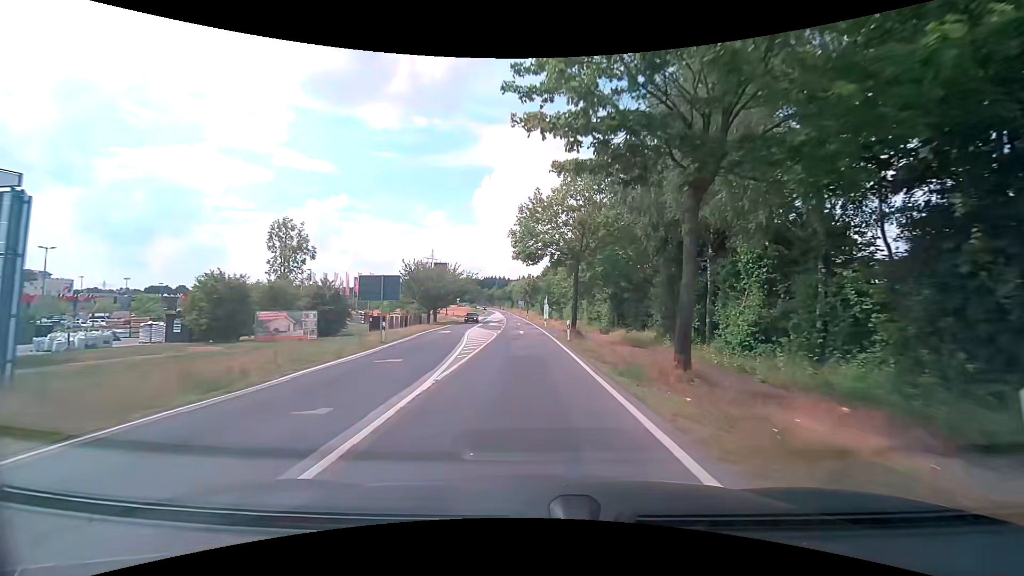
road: tertiary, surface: asphalt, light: Day
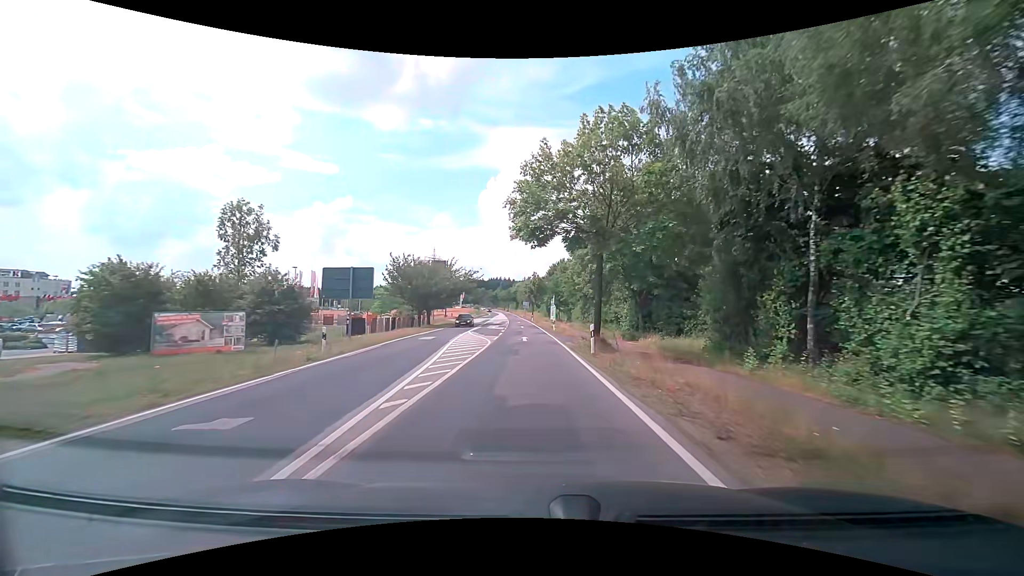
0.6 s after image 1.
(-0.1, +8.5) m; 0°
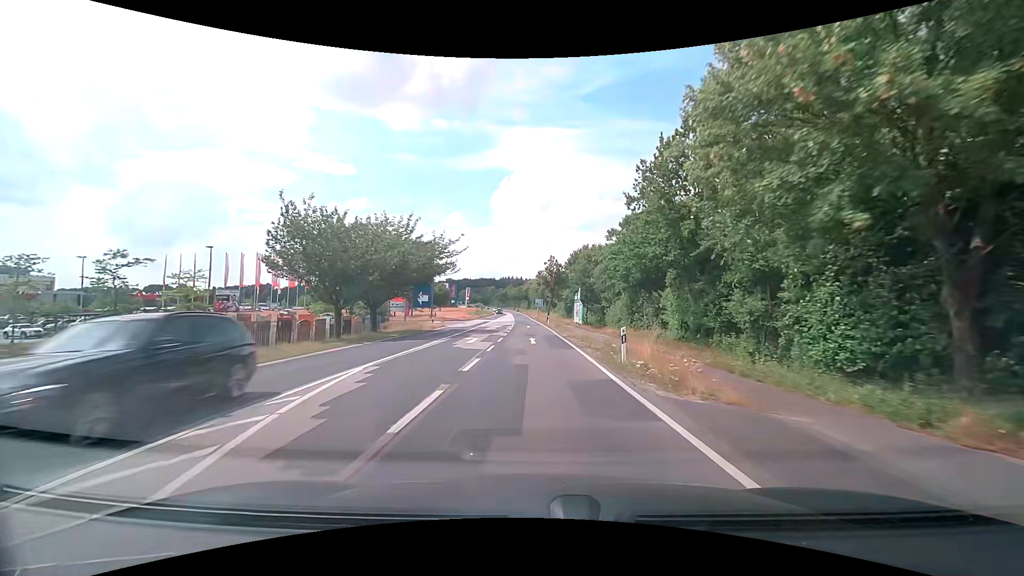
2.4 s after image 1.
(-0.5, +27.9) m; -1°
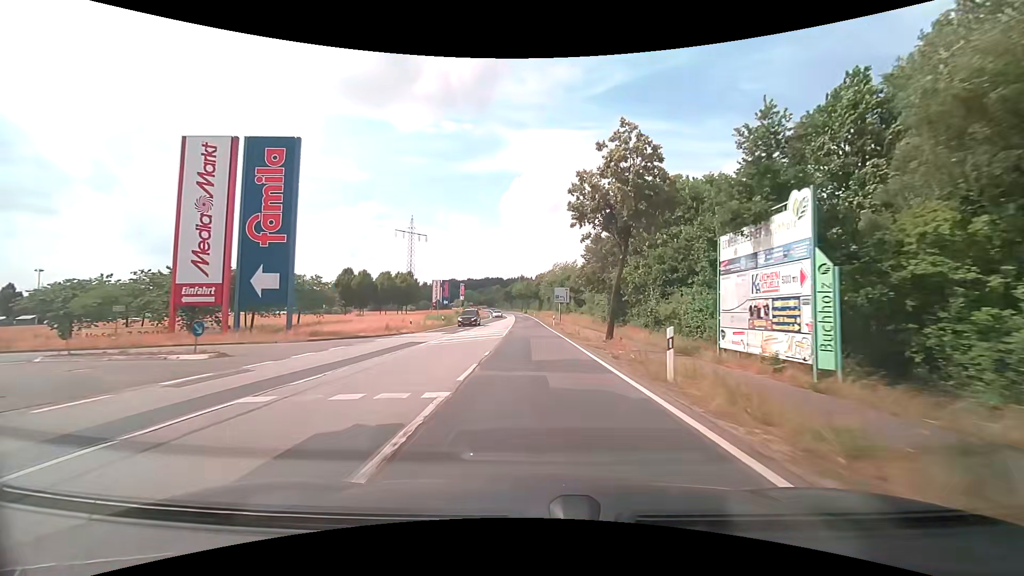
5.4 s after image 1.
(-0.8, +50.7) m; -1°
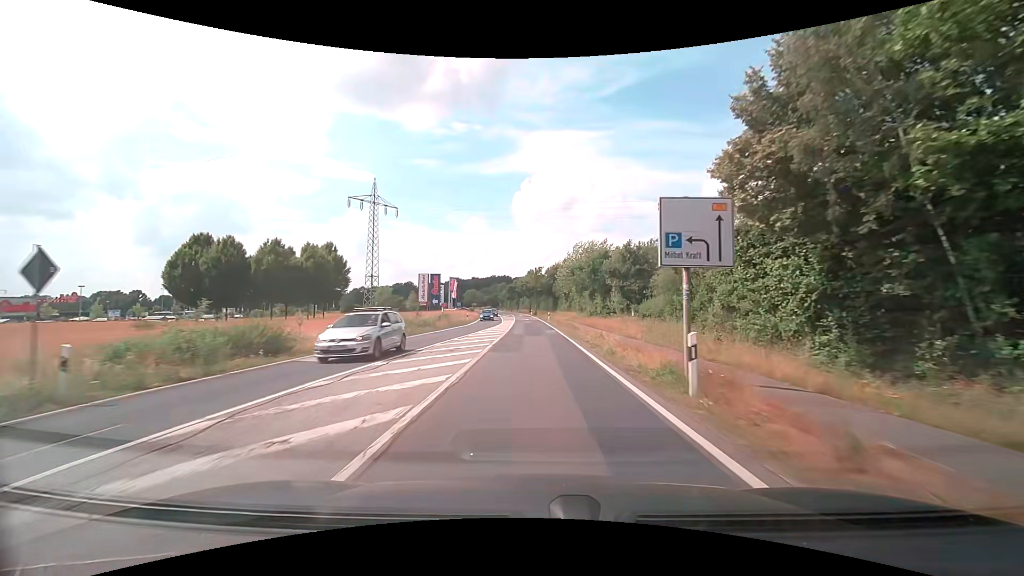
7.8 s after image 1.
(-0.5, +41.7) m; -1°
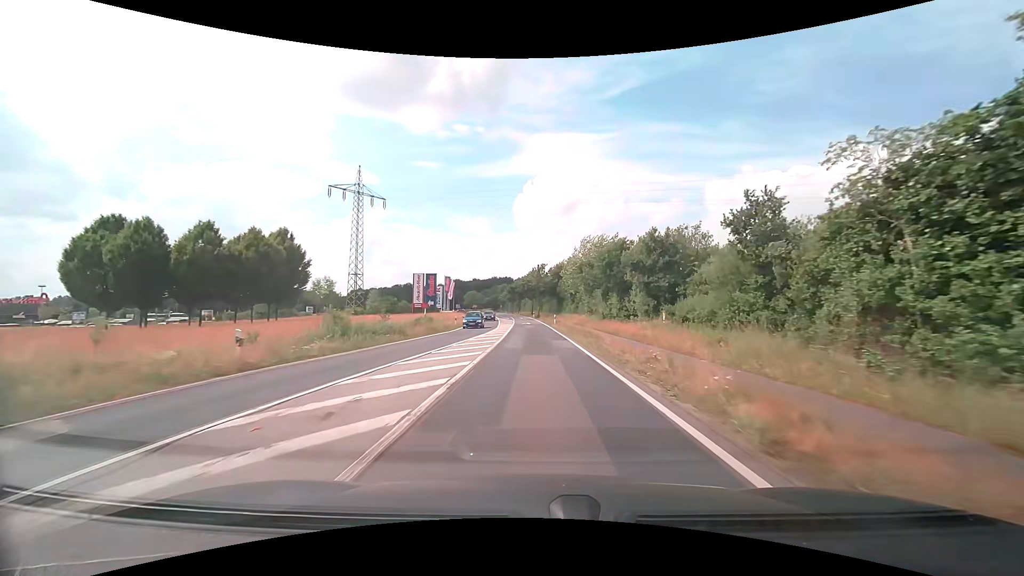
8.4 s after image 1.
(0.0, +10.5) m; 0°
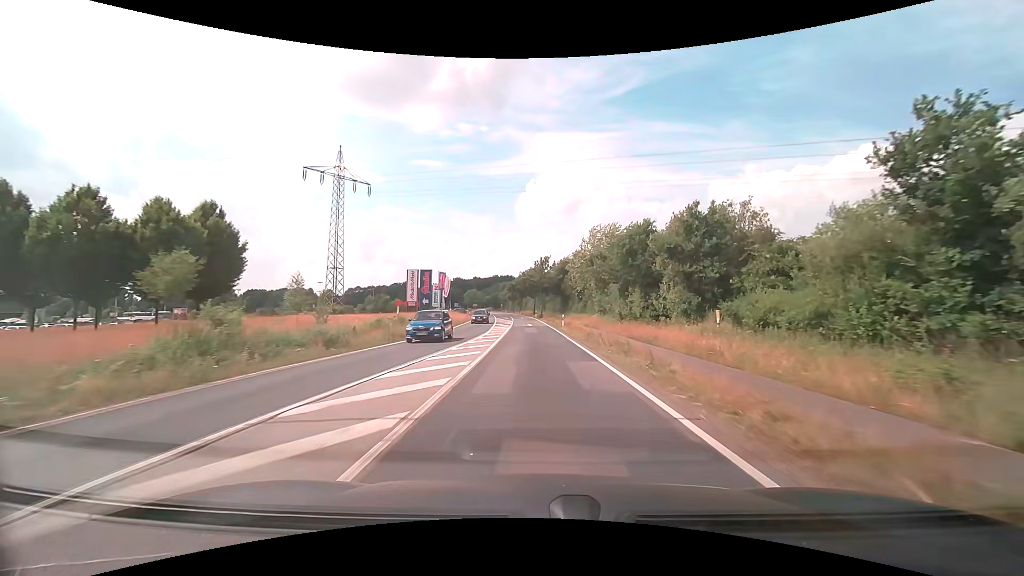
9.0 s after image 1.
(0.0, +10.4) m; 0°
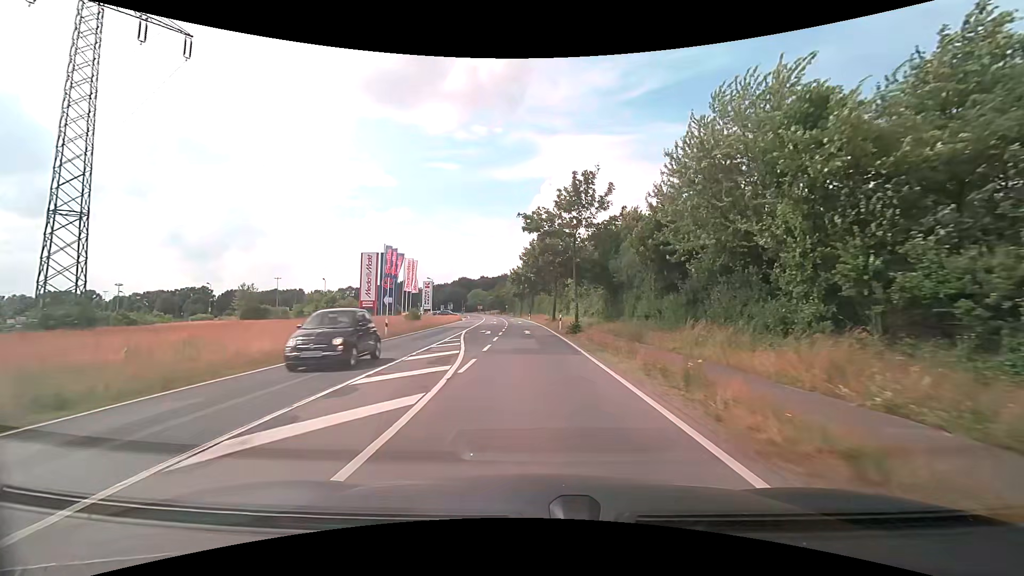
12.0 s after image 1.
(-0.4, +48.2) m; -2°
(0, +10) (-1, +20) (-2, +30) (-3, +40) (-4, +50) (-5, +60) (-5, +70) (-6, +80) (-7, +90) (-8, +100) m
